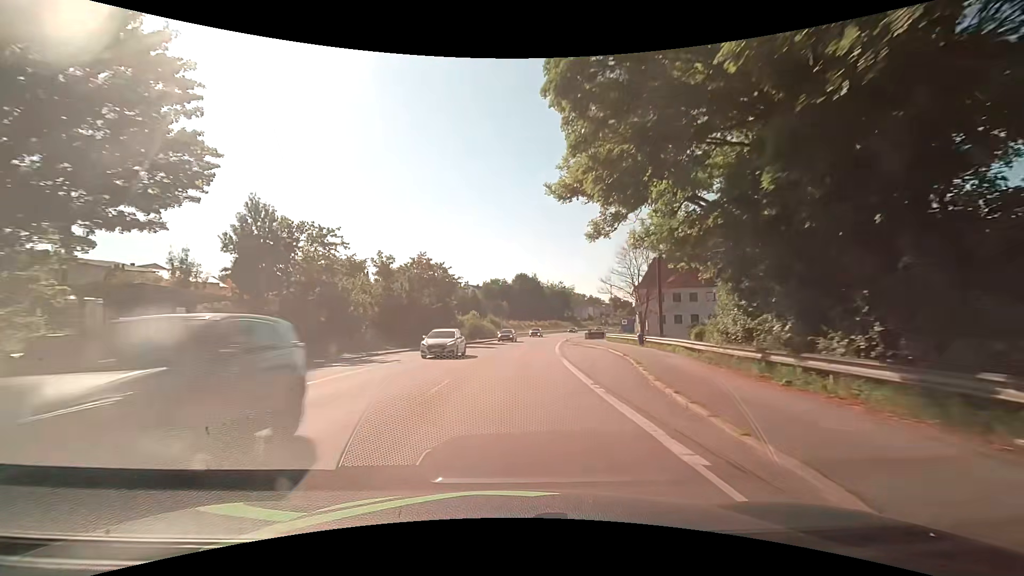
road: primary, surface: asphalt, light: Day
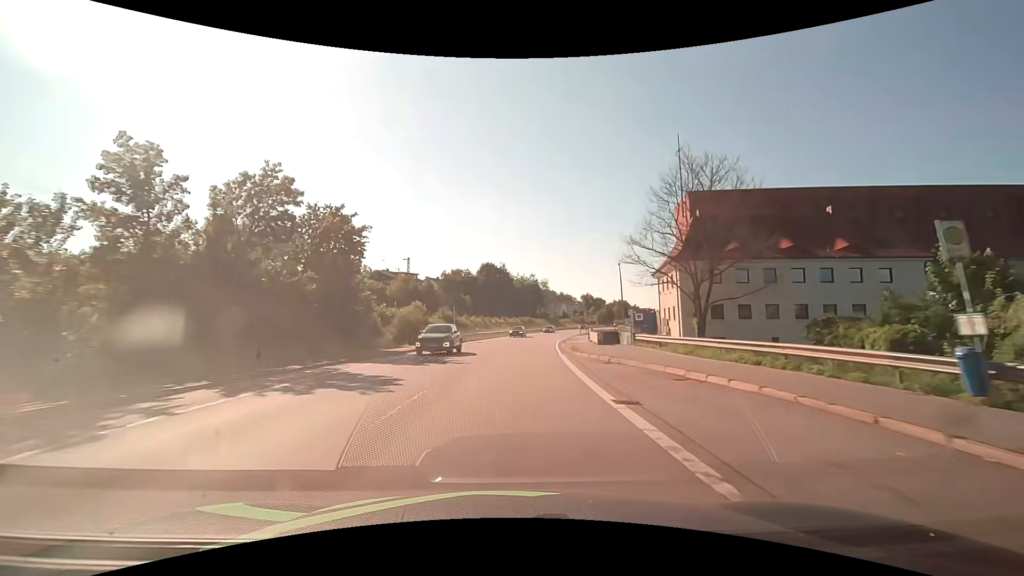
(+0.9, +27.8) m; +4°
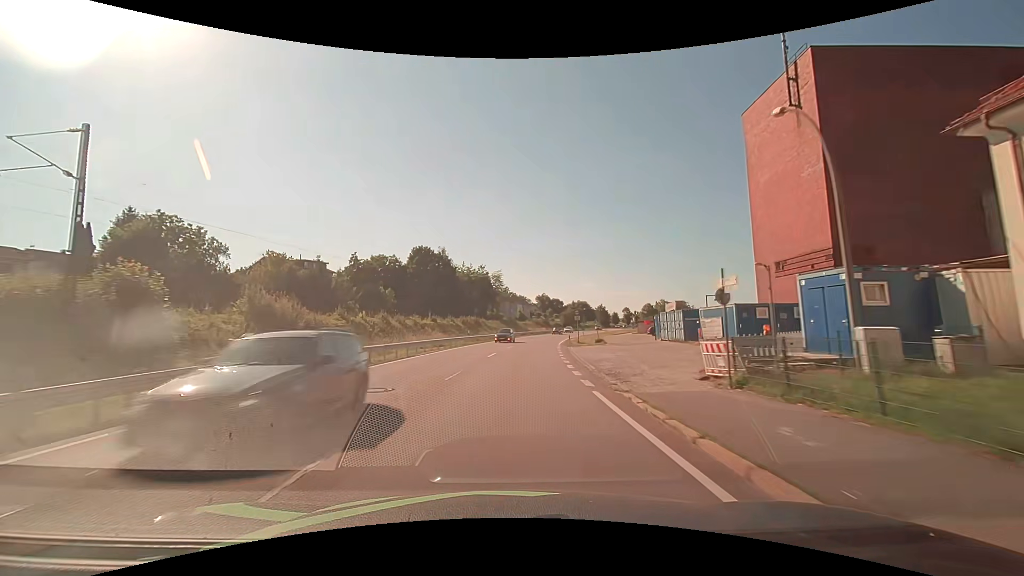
(+2.1, +41.6) m; +6°
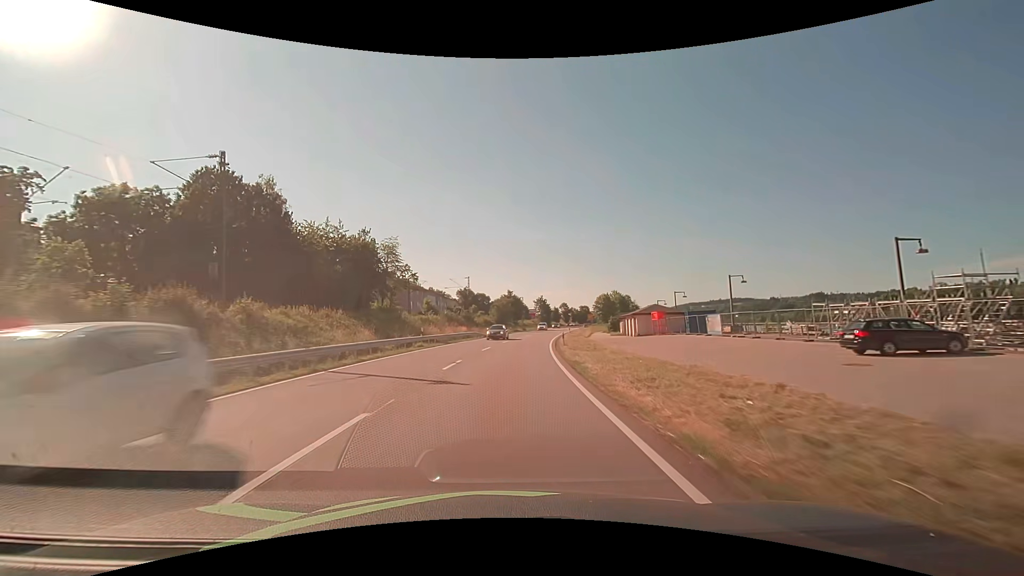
(+4.5, +58.0) m; +9°
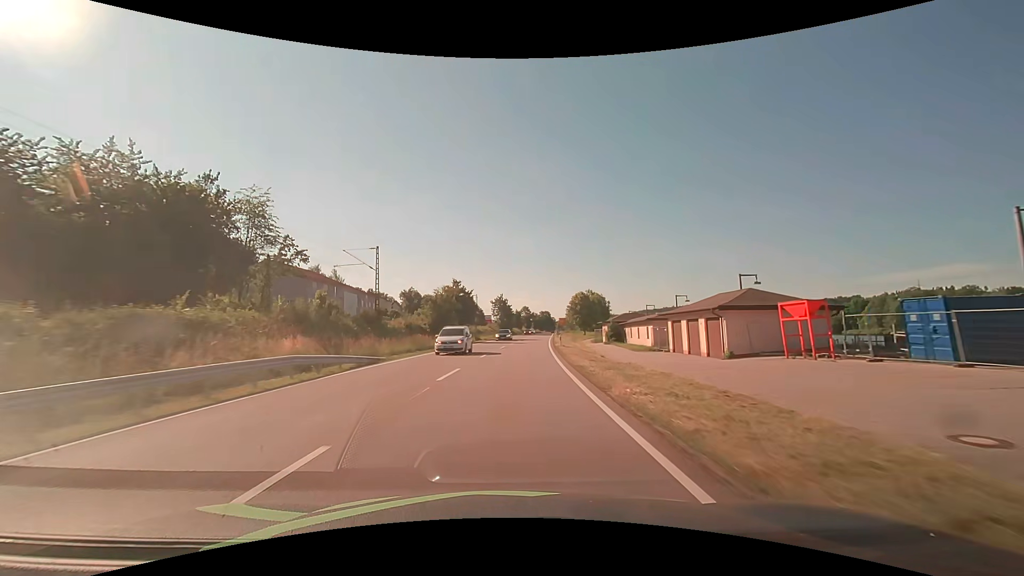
(+1.5, +37.9) m; +5°
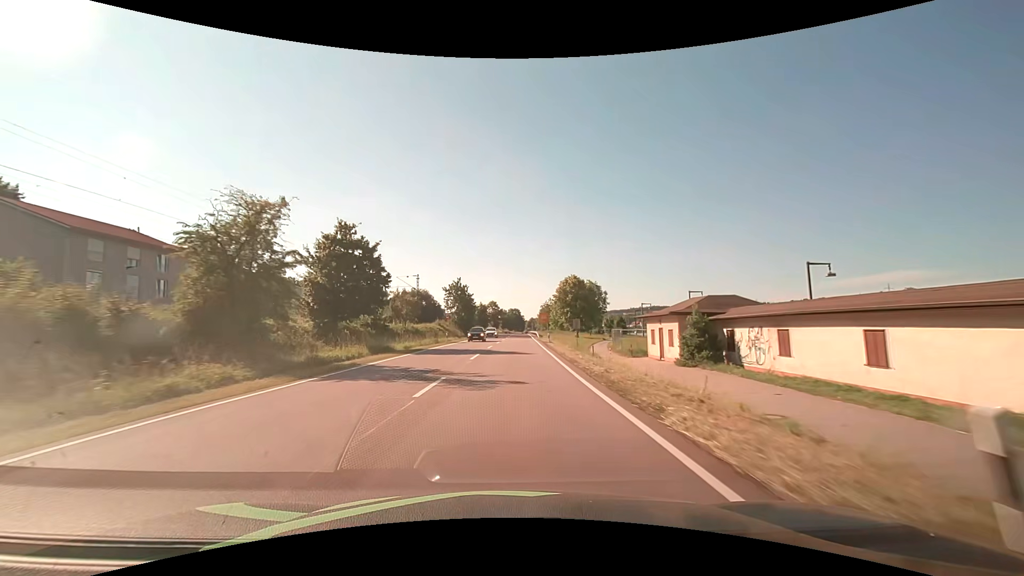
(+1.6, +39.8) m; +4°
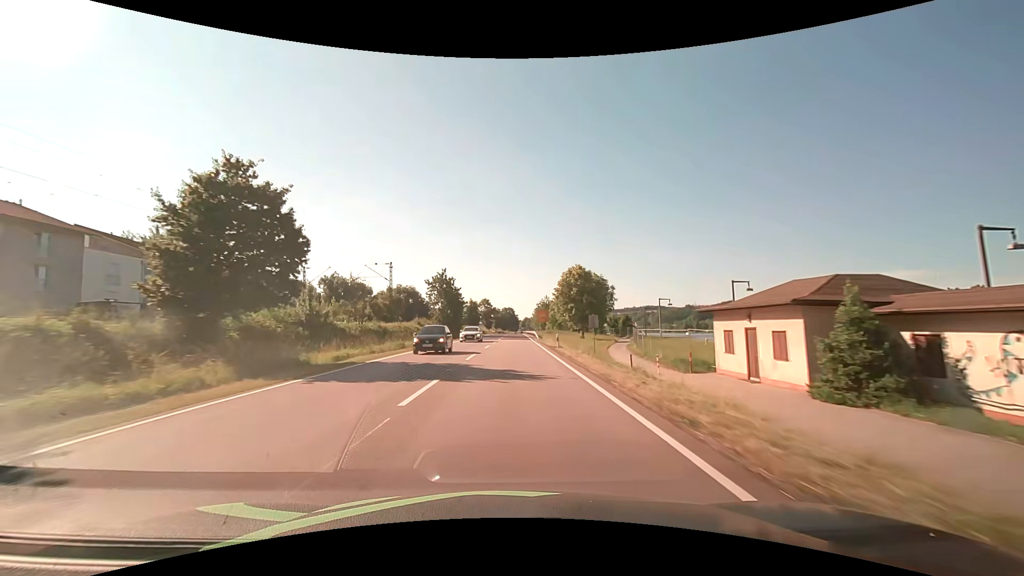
(+0.1, +13.6) m; +1°
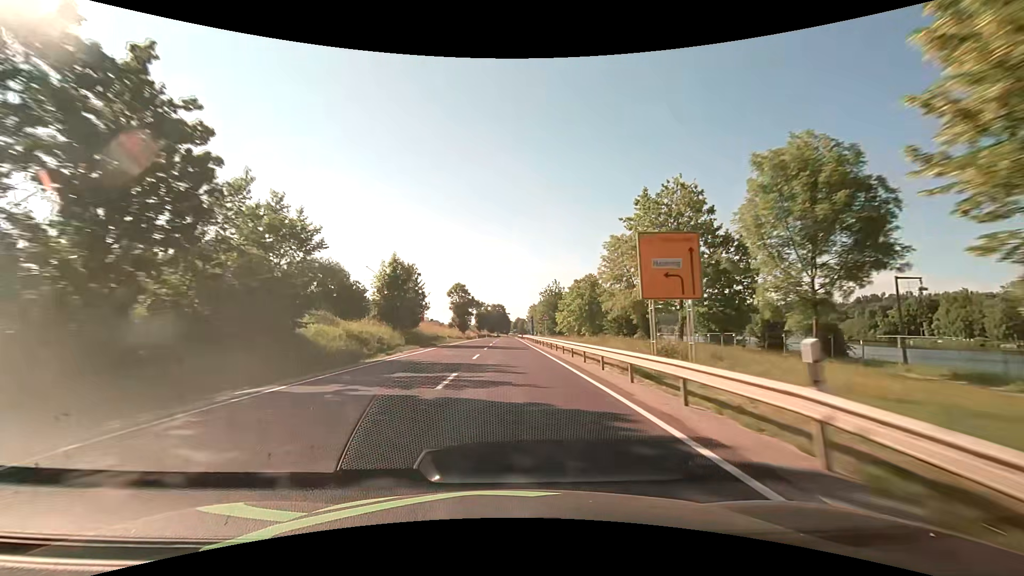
(+0.8, +69.8) m; +1°
(0, +10) (0, +20) (0, +30) (0, +40) (0, +50) (0, +60) (0, +70) (0, +80) (0, +90) (0, +100) m
